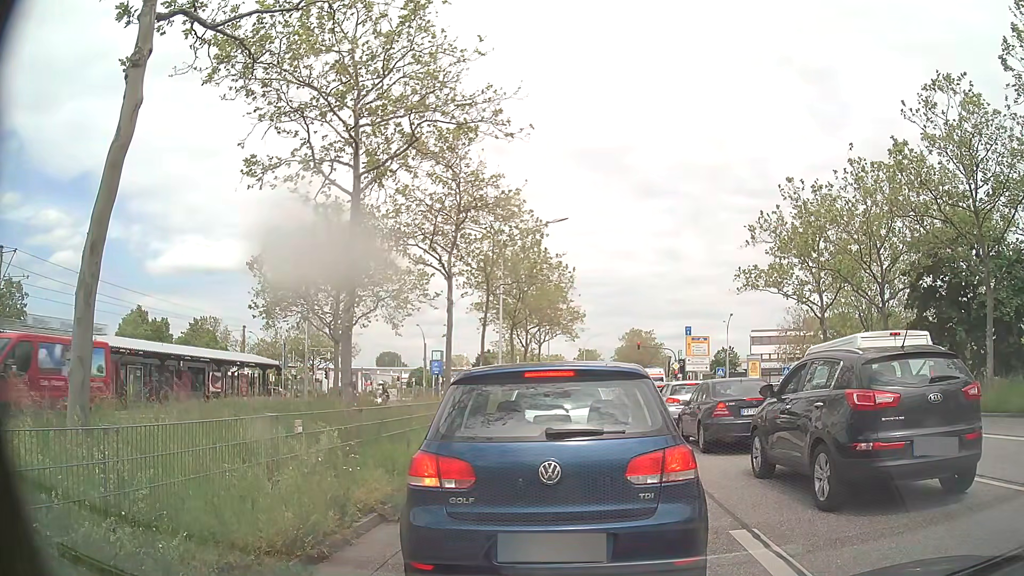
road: primary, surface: asphalt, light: Day
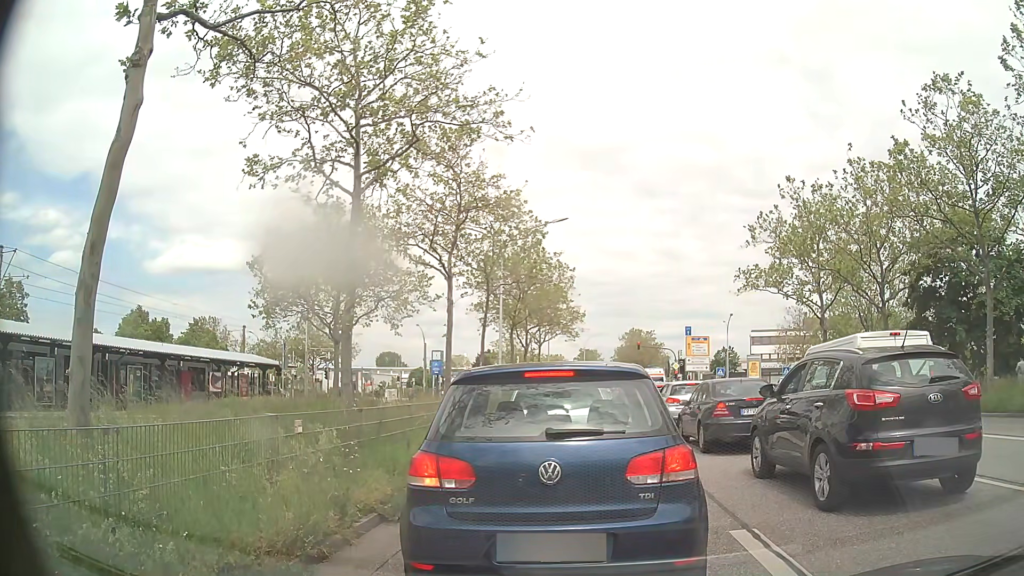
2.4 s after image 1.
(0.0, 0.0) m; 0°
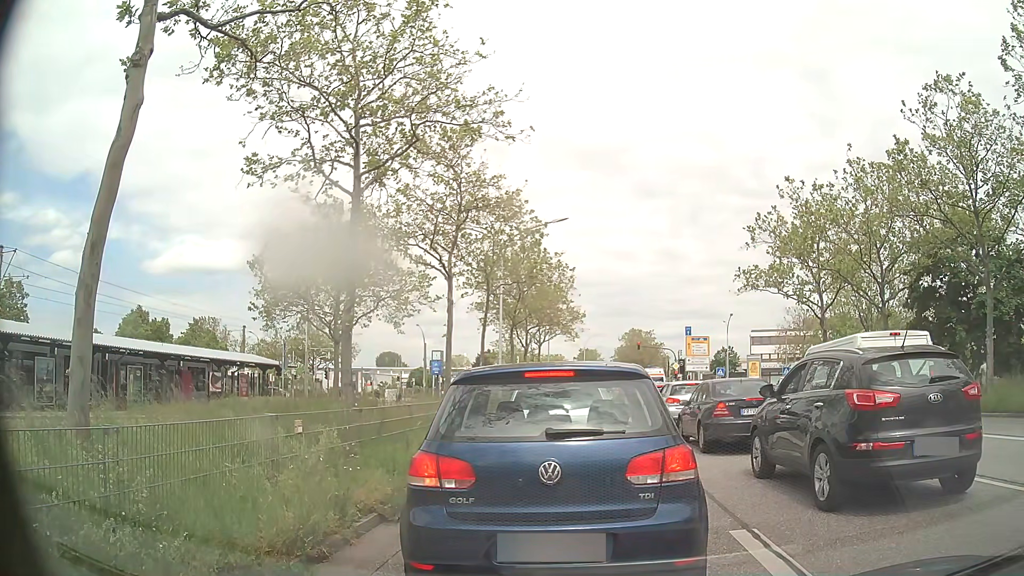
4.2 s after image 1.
(0.0, 0.0) m; 0°
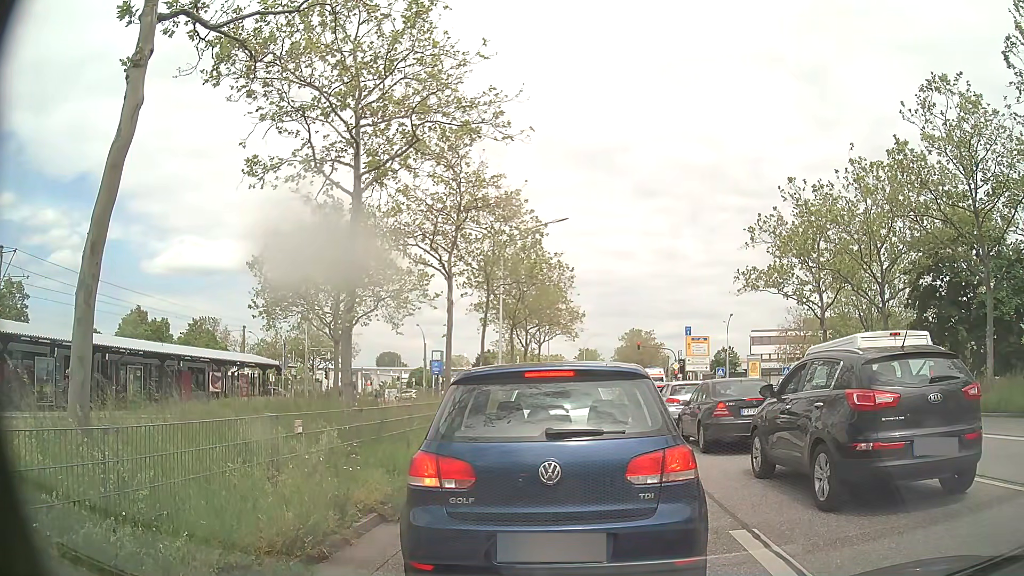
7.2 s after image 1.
(0.0, 0.0) m; 0°
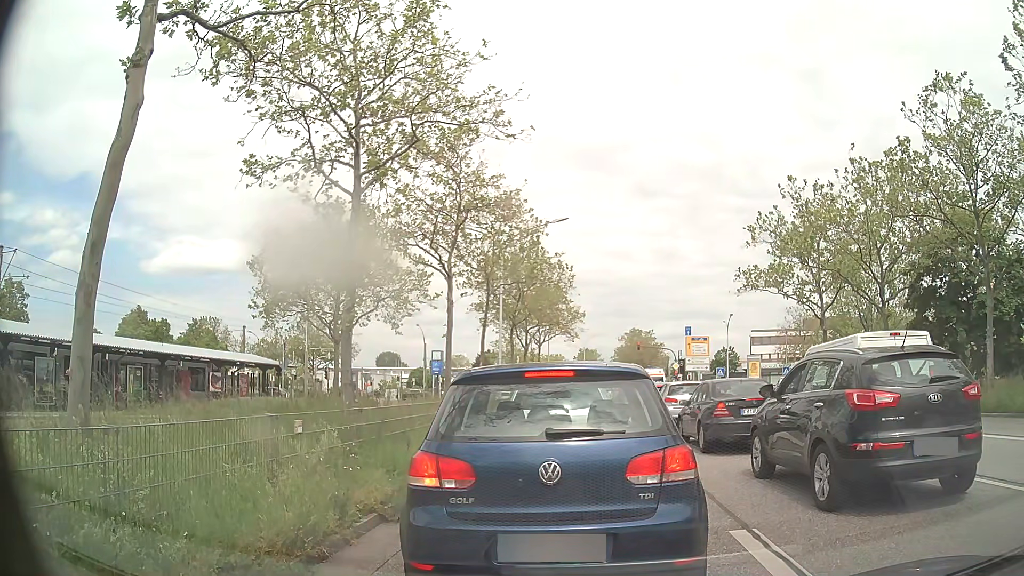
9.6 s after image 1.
(0.0, 0.0) m; 0°
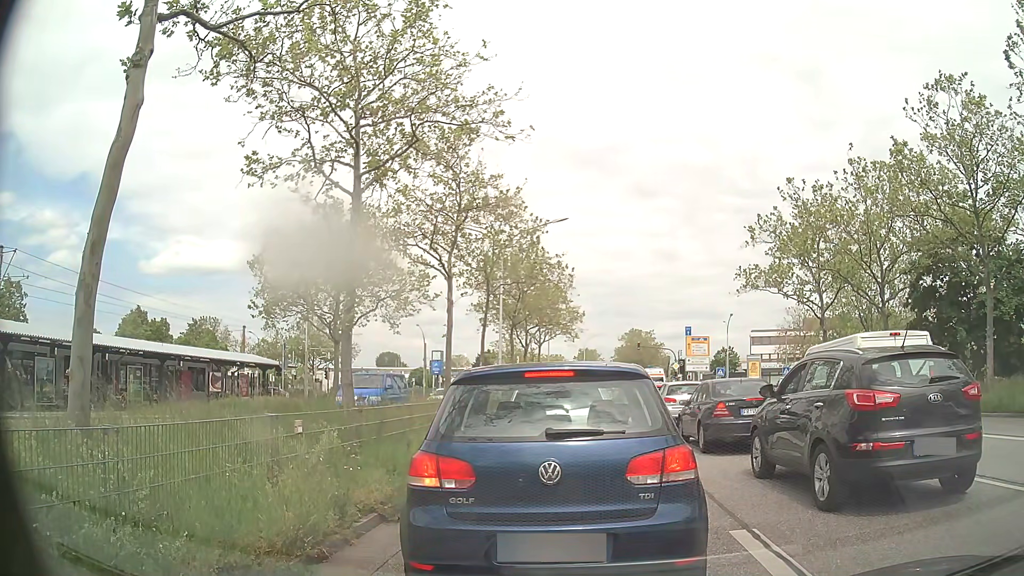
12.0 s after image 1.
(0.0, 0.0) m; 0°
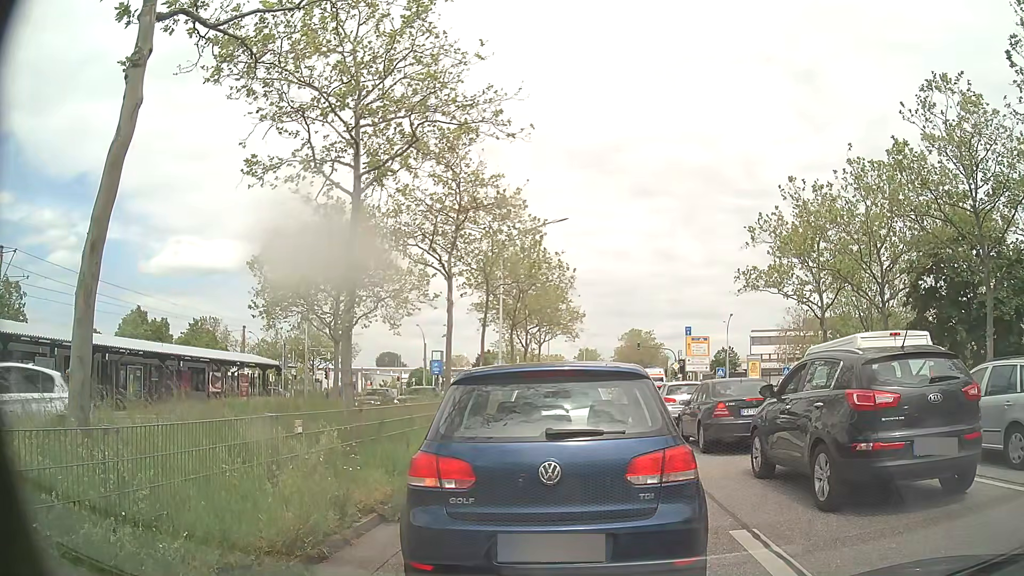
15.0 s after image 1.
(0.0, 0.0) m; 0°
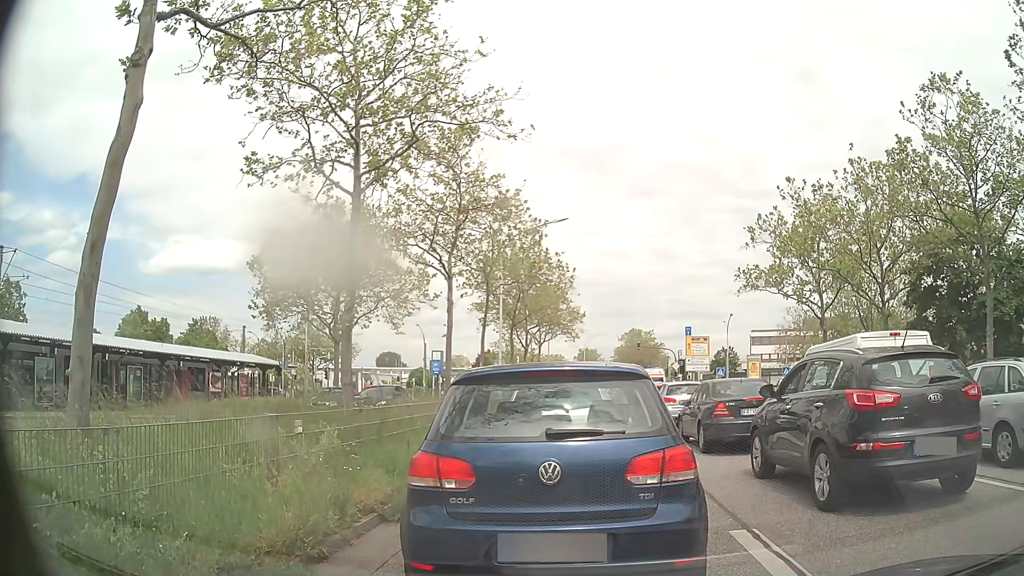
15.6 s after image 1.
(0.0, 0.0) m; 0°
